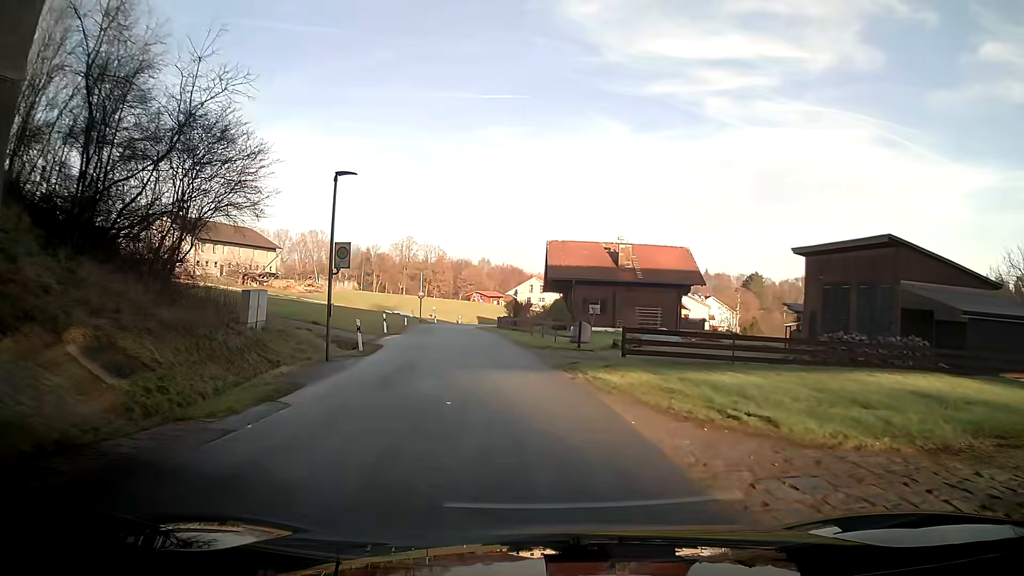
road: residential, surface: asphalt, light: Day
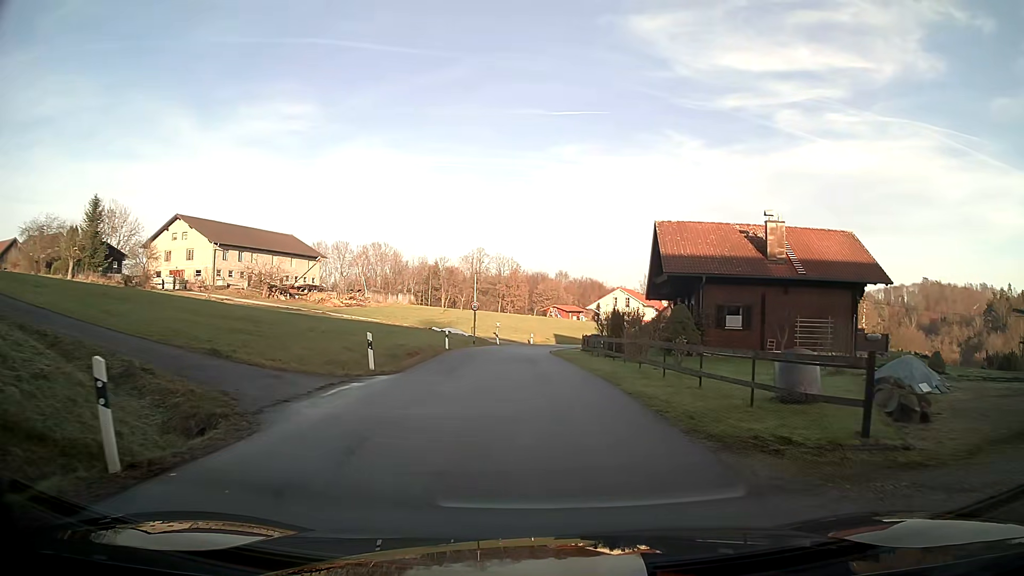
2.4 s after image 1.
(-1.4, +17.6) m; -7°
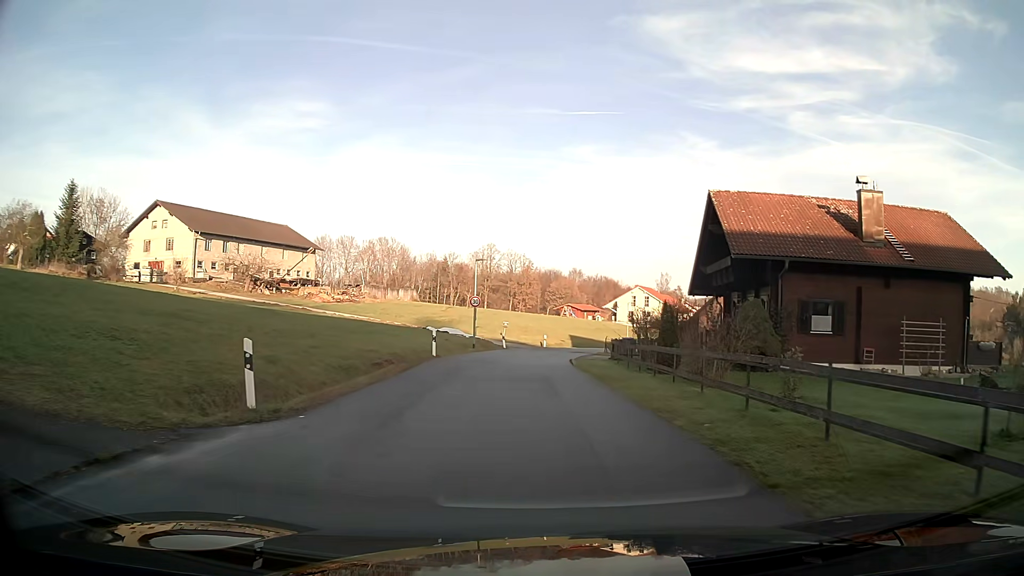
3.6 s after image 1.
(-0.1, +8.9) m; -1°
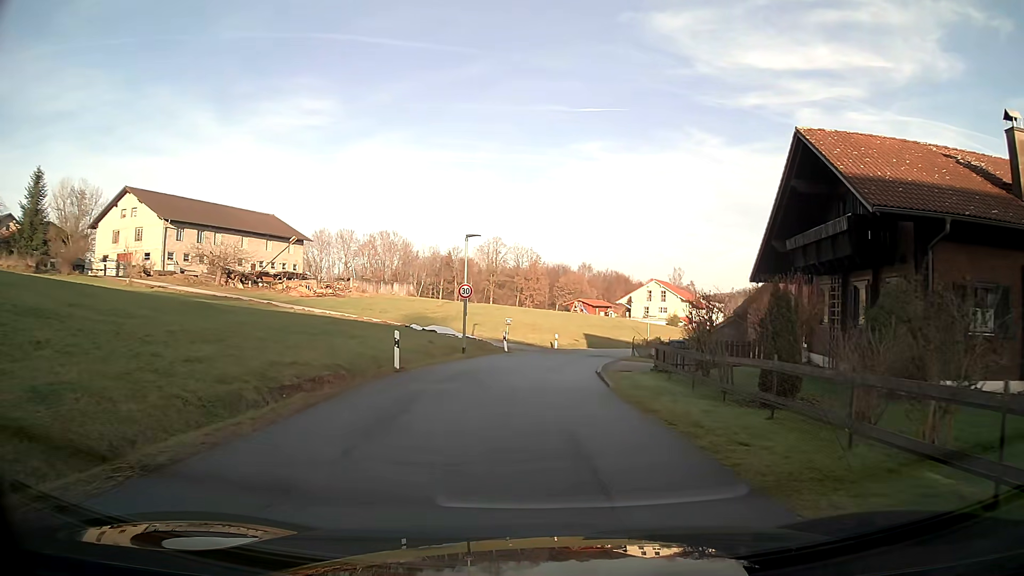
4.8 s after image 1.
(0.0, +9.1) m; -1°
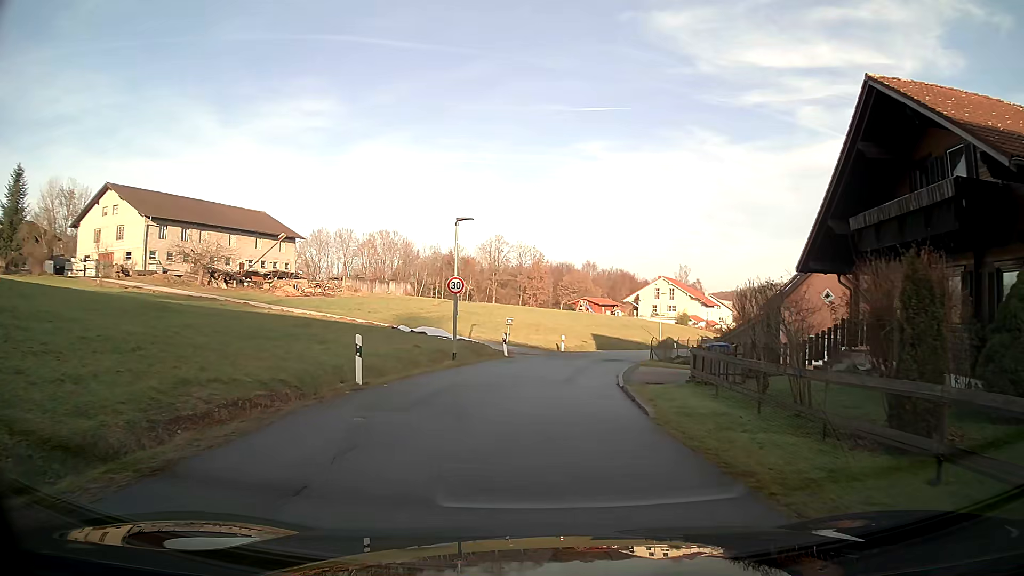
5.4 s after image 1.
(0.0, +4.5) m; 0°
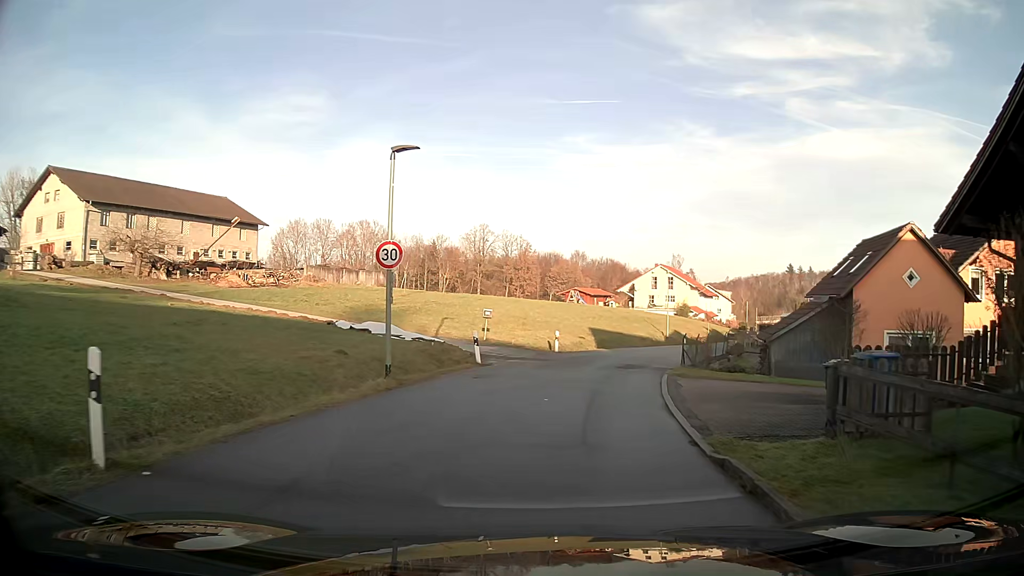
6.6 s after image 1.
(+0.1, +8.9) m; +2°
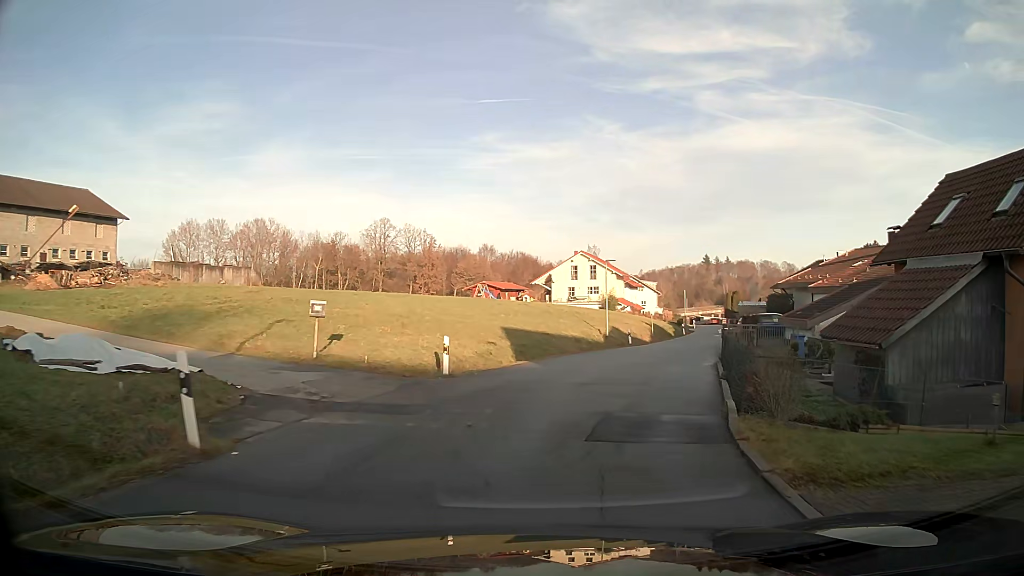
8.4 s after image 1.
(+0.9, +13.7) m; +9°
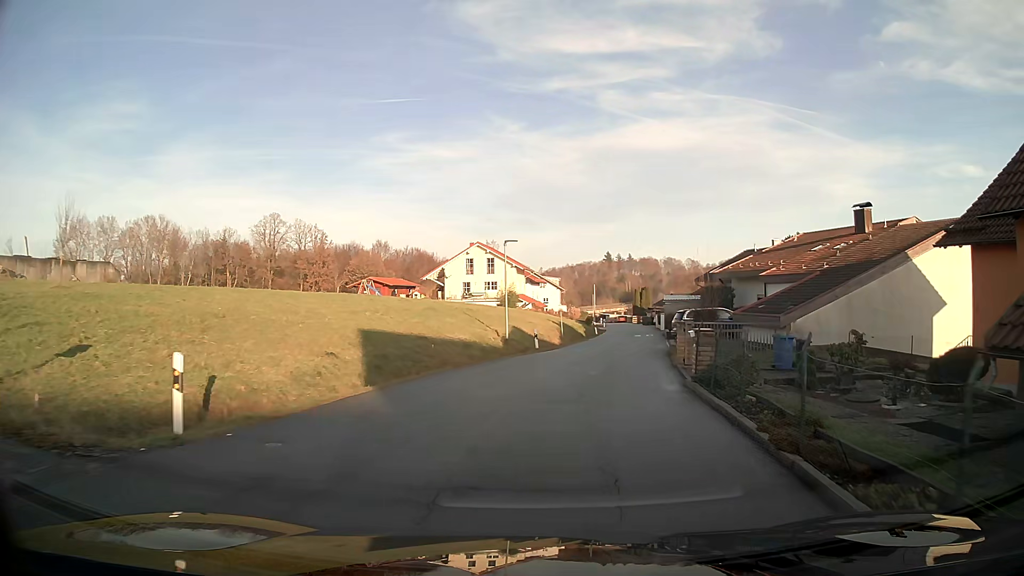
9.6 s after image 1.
(+0.7, +9.2) m; +8°
